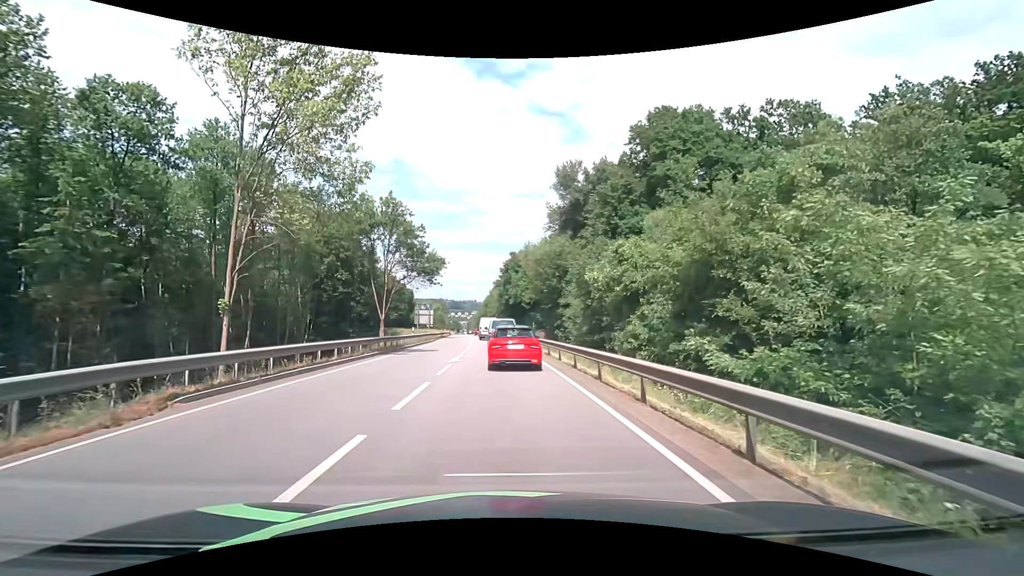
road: primary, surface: asphalt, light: Day
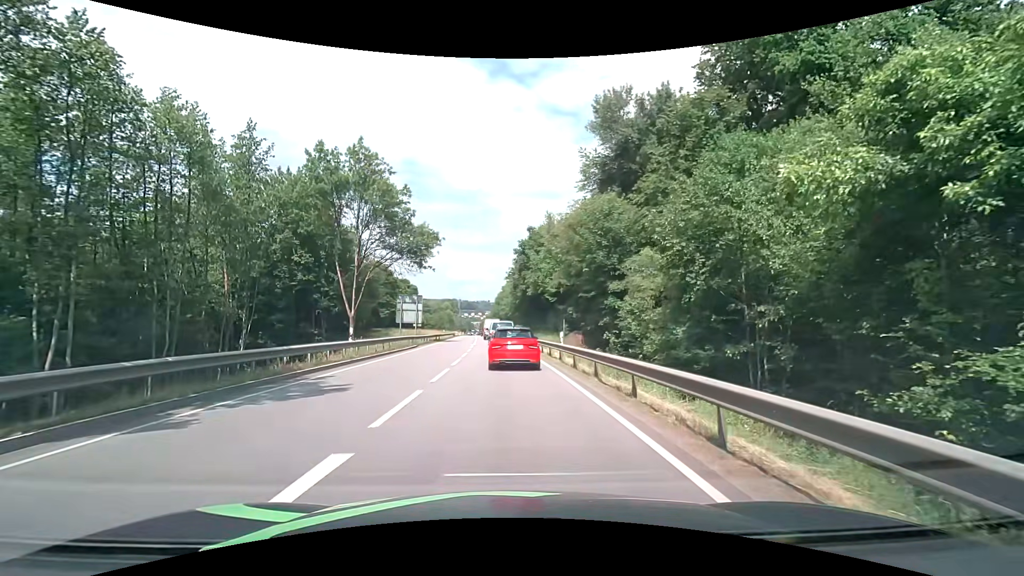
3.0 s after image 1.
(-0.2, +19.4) m; -1°
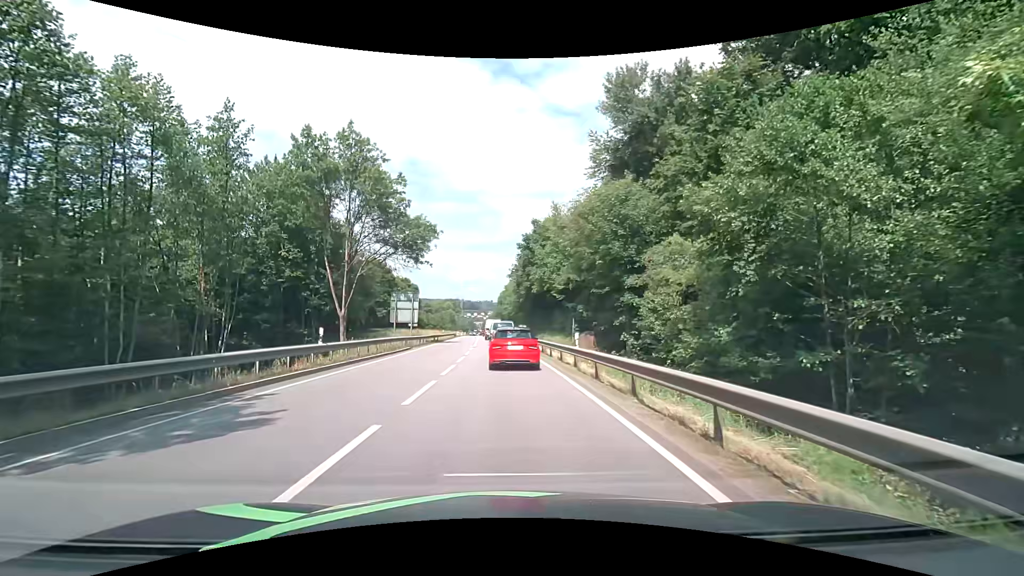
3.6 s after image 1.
(0.0, +3.9) m; 0°
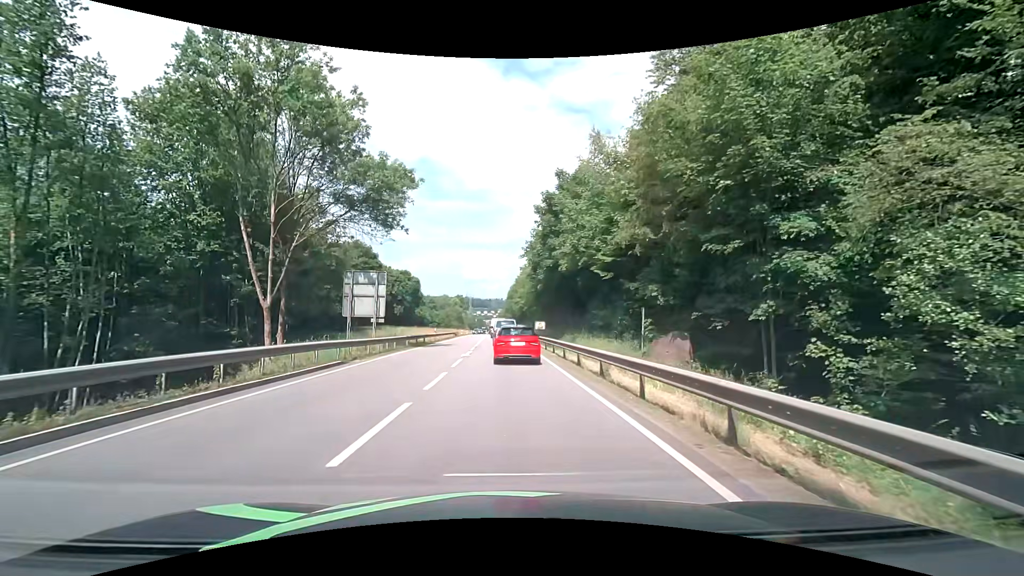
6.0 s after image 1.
(-0.3, +16.2) m; -2°
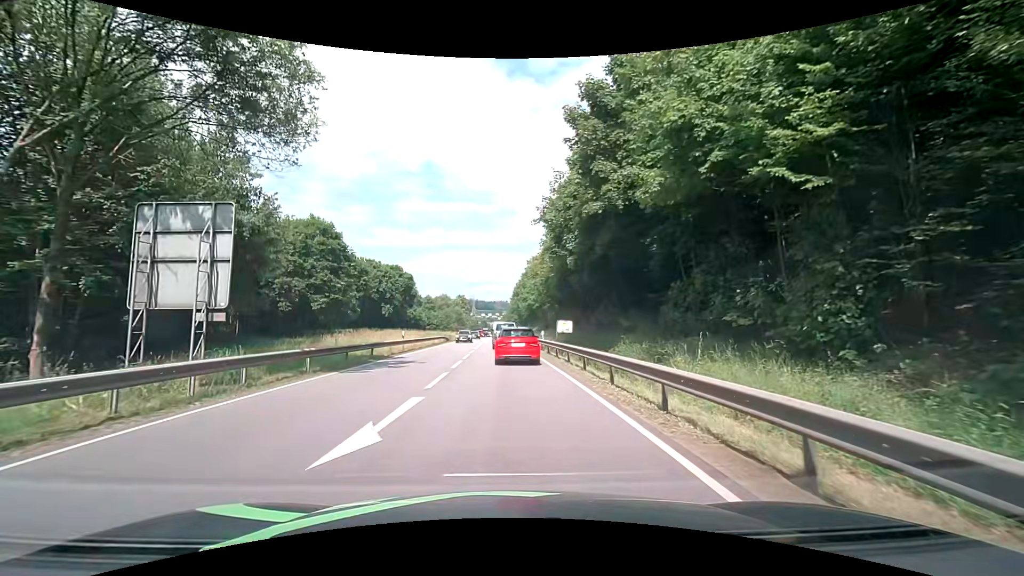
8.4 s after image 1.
(0.0, +17.7) m; 0°
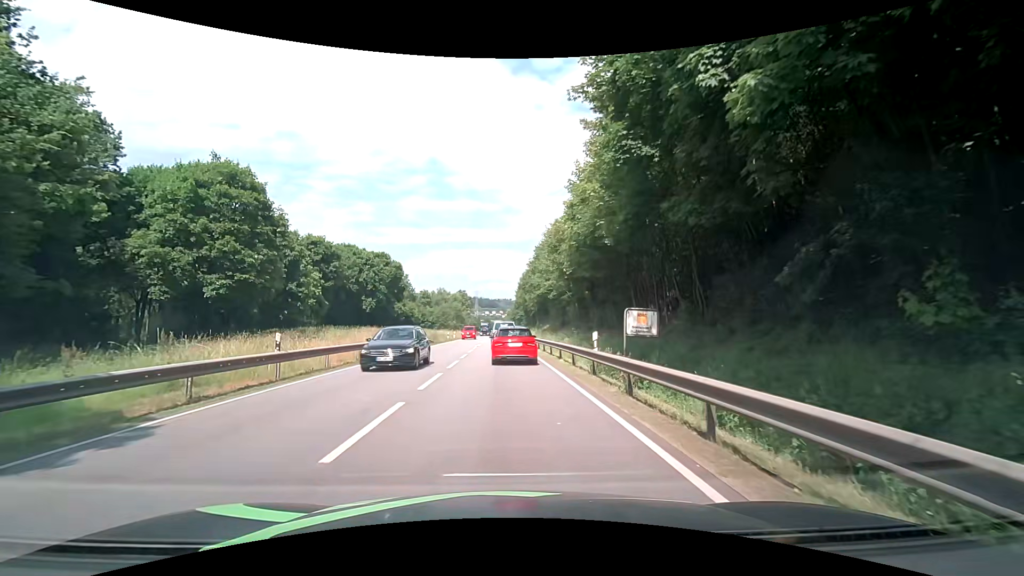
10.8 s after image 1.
(-0.2, +18.2) m; -1°
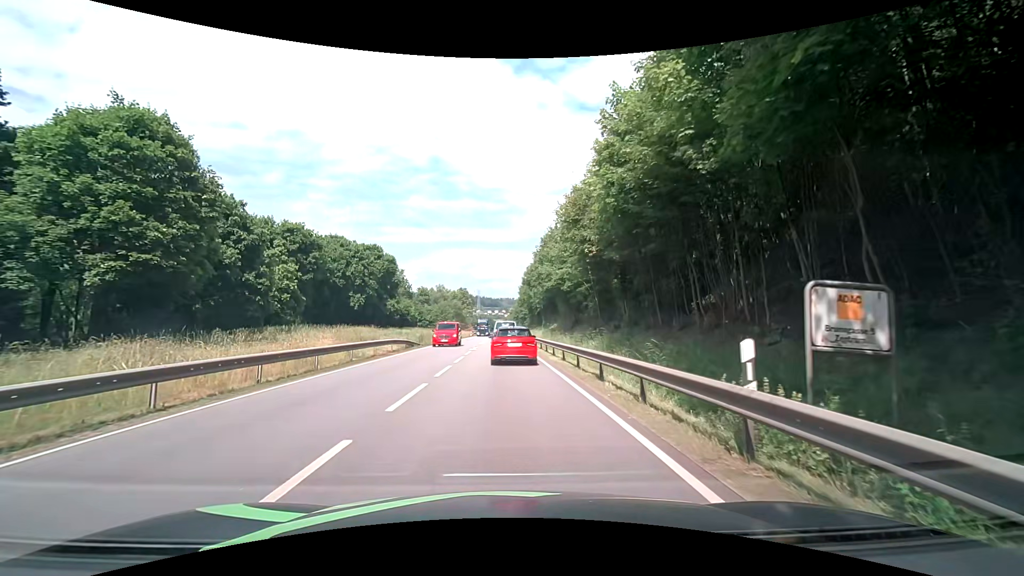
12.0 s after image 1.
(+0.1, +9.0) m; +1°
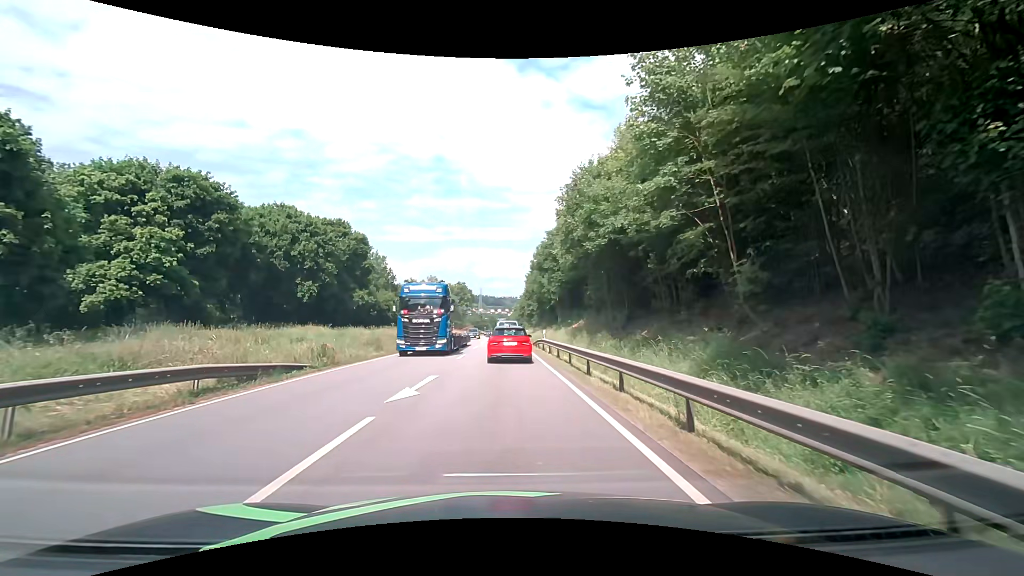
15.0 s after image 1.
(-0.2, +22.6) m; -1°
(0, +10) (0, +20) (0, +30) (0, +40) (0, +50) (0, +60) (0, +70) (-1, +80) (-1, +90) (-1, +100) m
